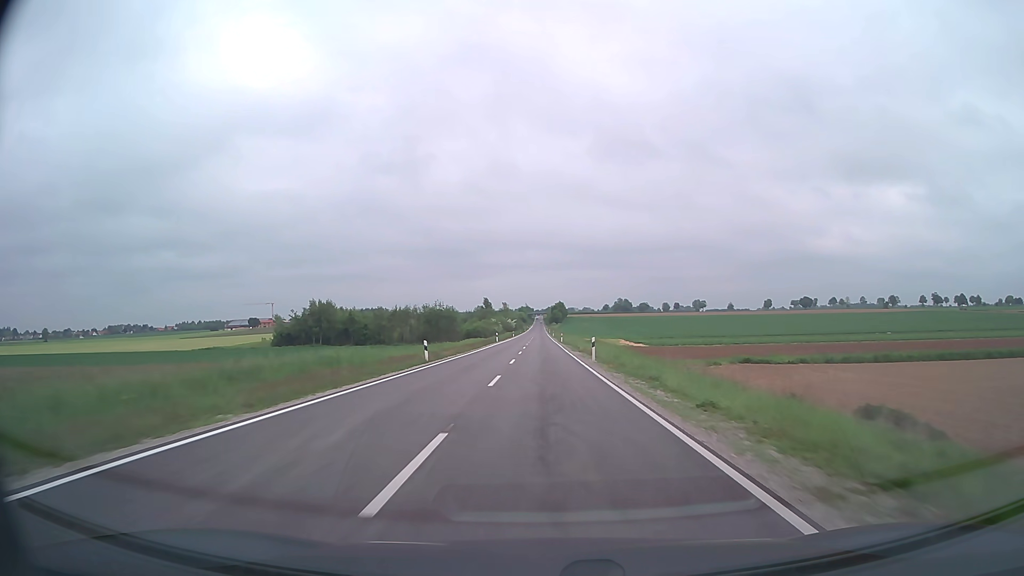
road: secondary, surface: asphalt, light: Day
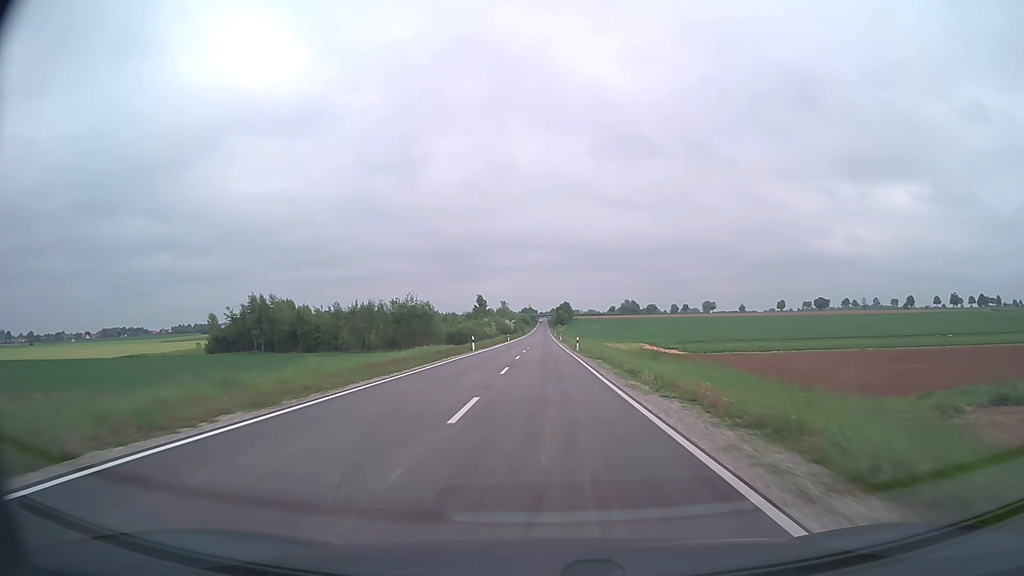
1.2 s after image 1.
(-0.1, +31.1) m; 0°
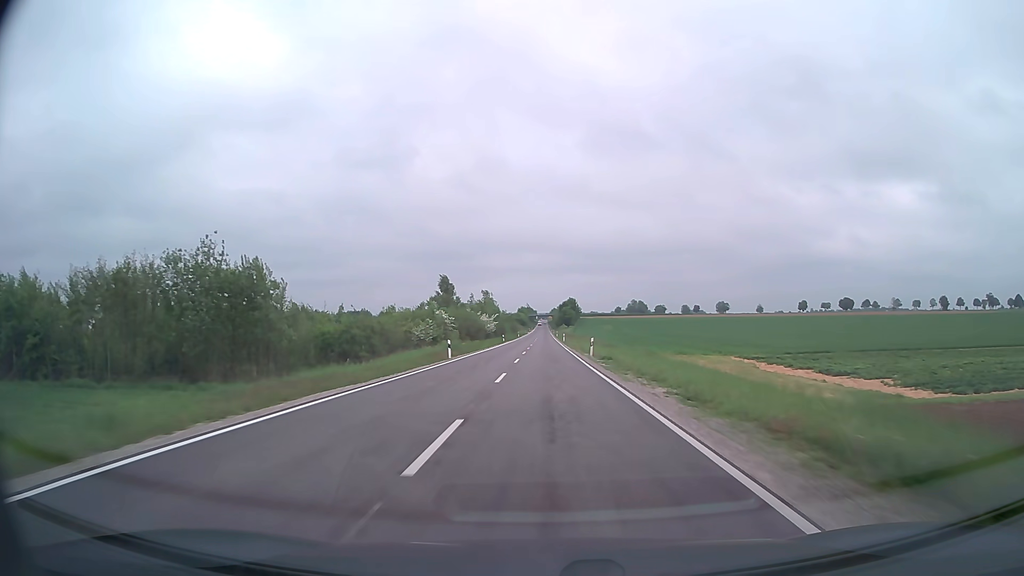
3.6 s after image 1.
(-0.2, +64.0) m; 0°
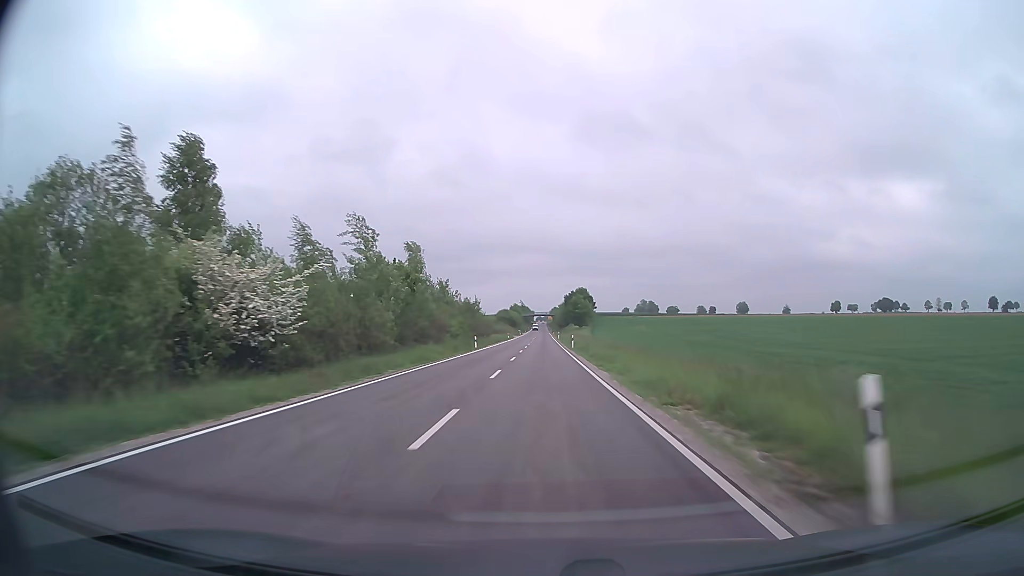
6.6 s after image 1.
(+0.3, +82.9) m; 0°
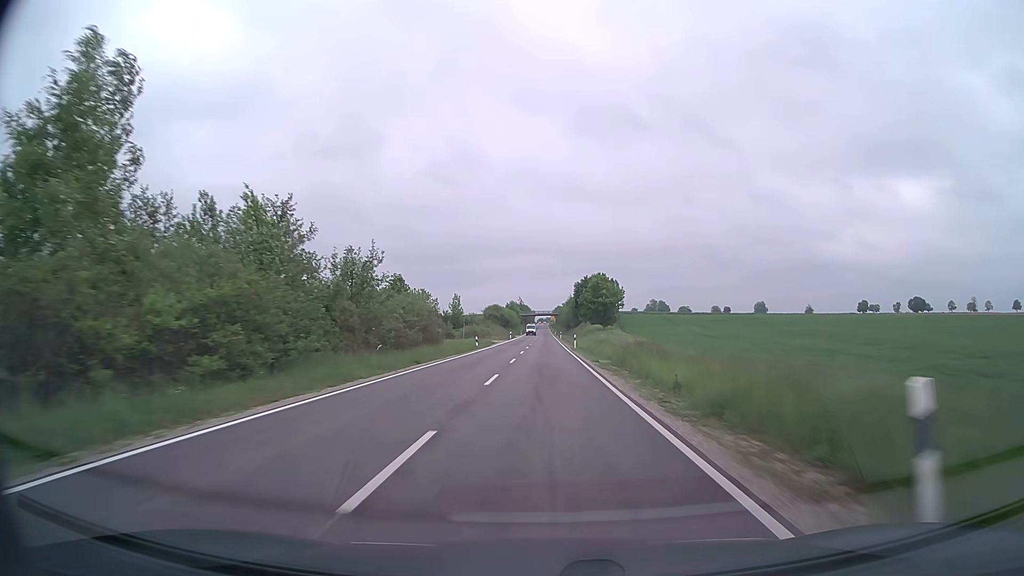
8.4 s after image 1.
(0.0, +50.9) m; 0°
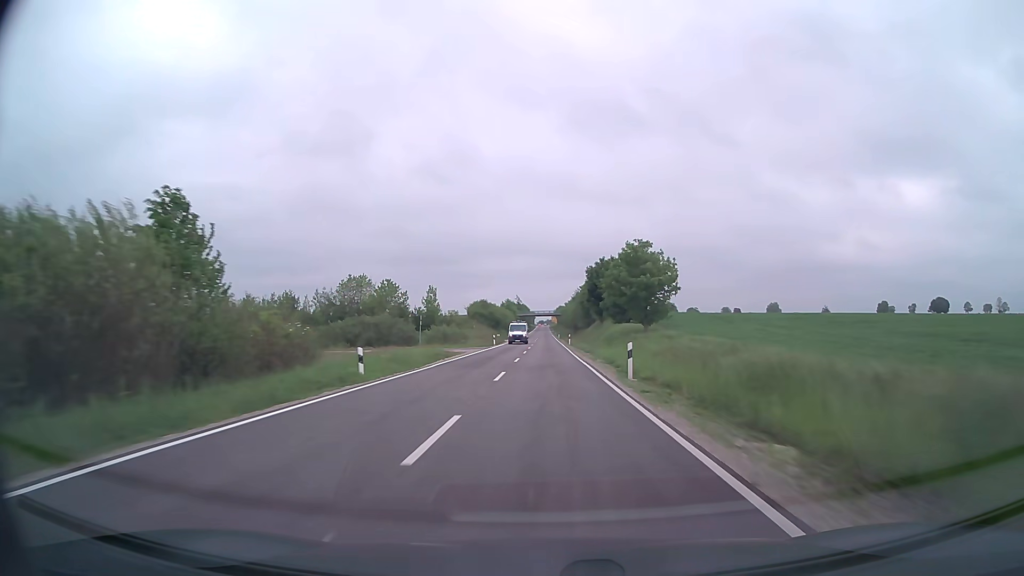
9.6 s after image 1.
(0.0, +34.3) m; 0°
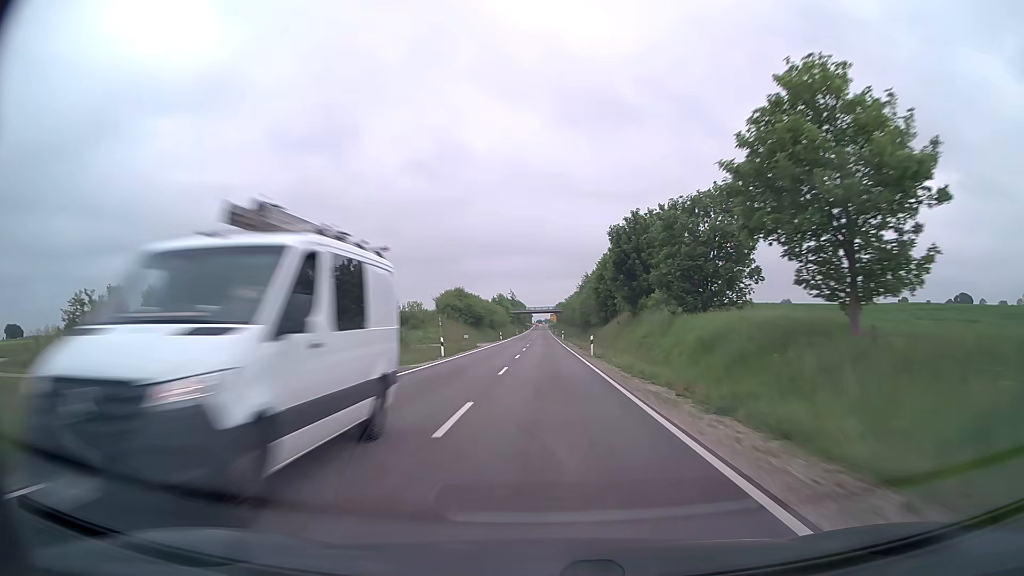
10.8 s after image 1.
(0.0, +34.6) m; 0°
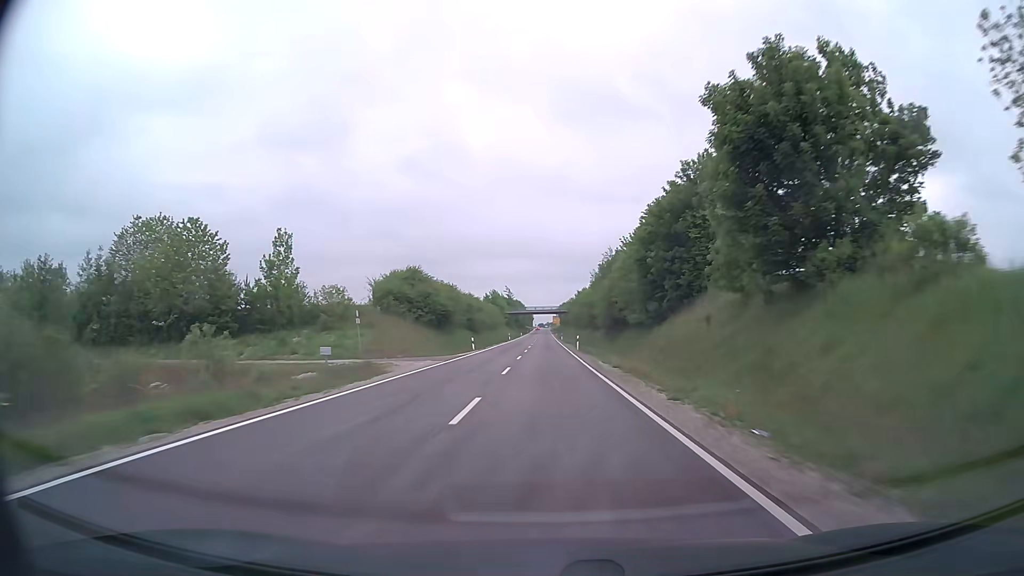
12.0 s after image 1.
(-0.1, +34.7) m; 0°
(0, +10) (0, +20) (0, +30) (0, +40) (0, +50) (0, +60) (0, +70) (0, +80) (0, +90) (0, +100) m
